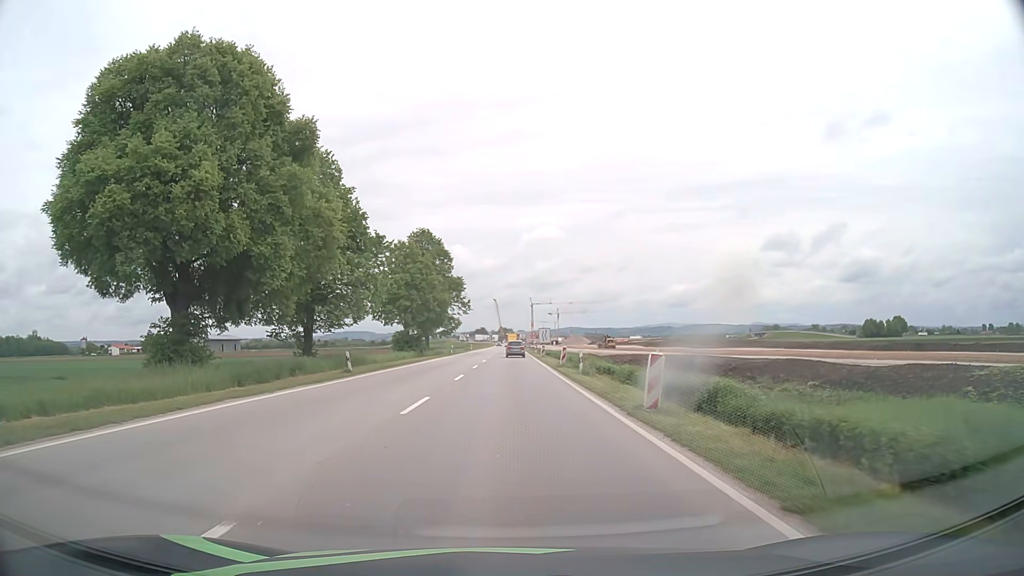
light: Day
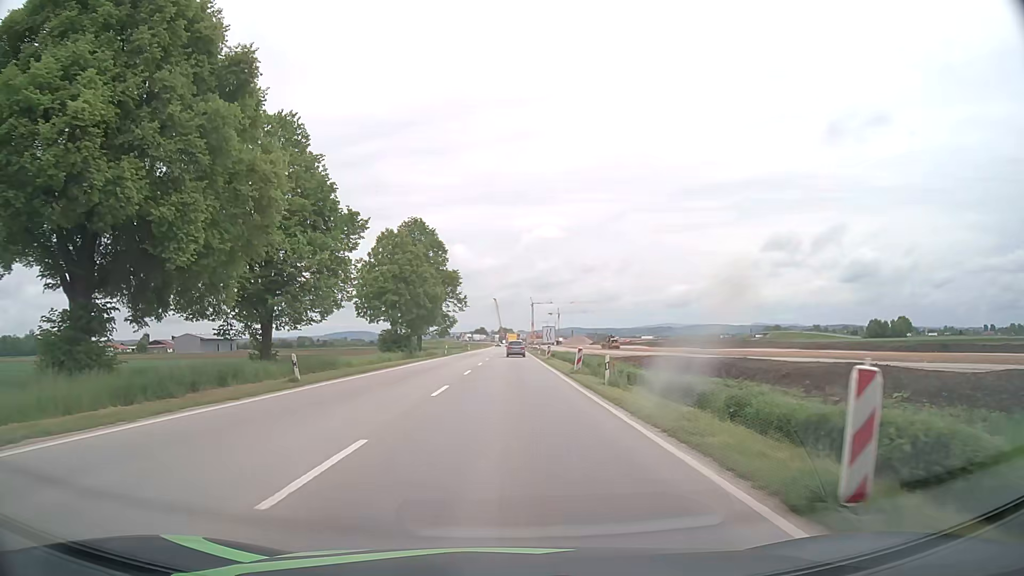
(0.0, +7.6) m; 0°
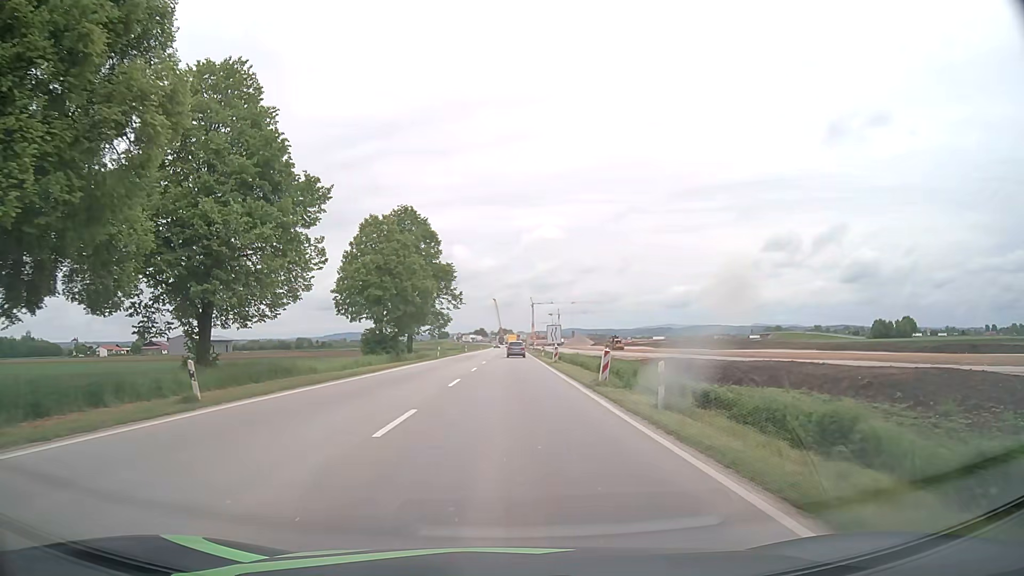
(0.0, +7.6) m; 0°
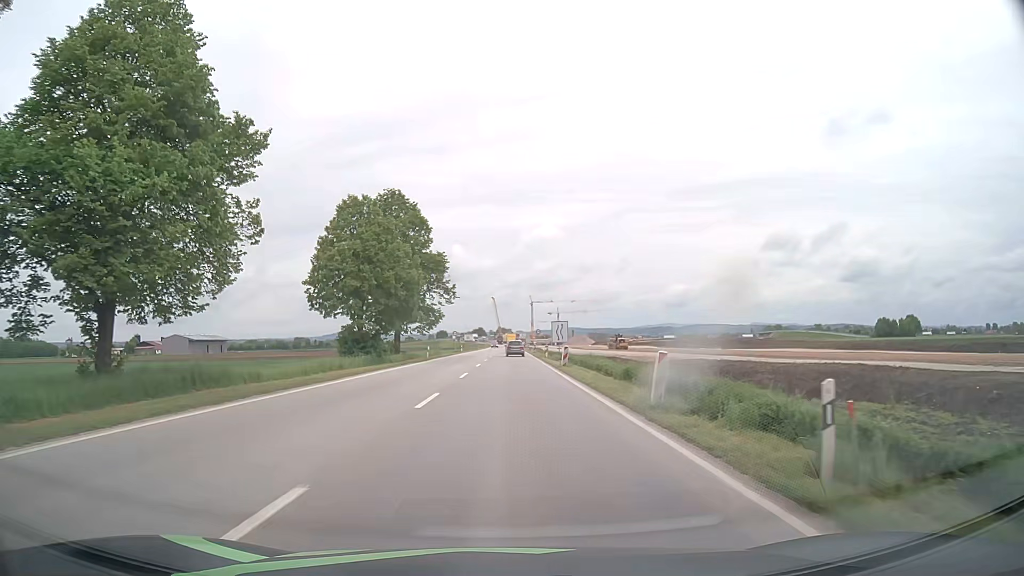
(0.0, +7.6) m; 0°
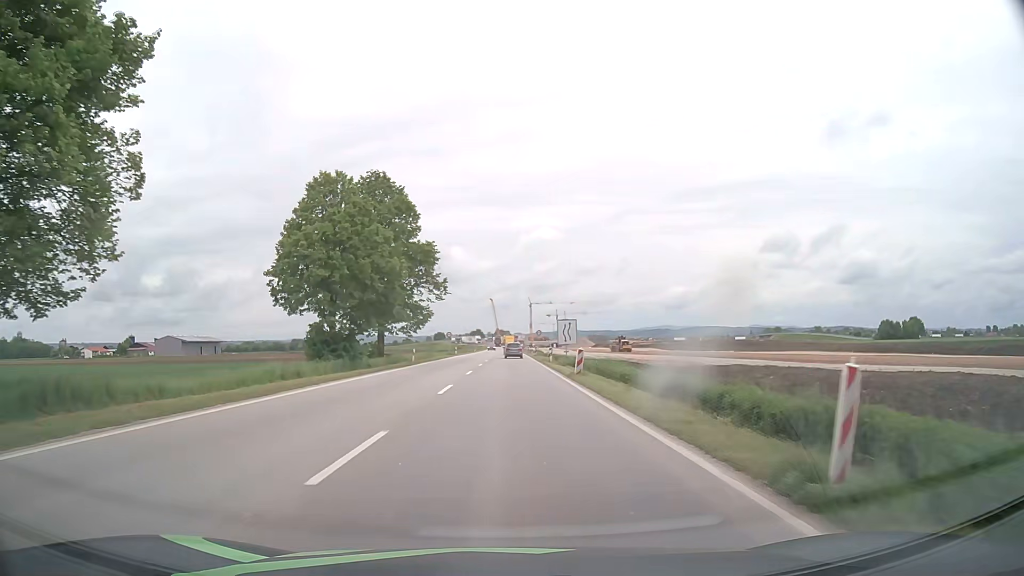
(0.0, +7.6) m; 0°
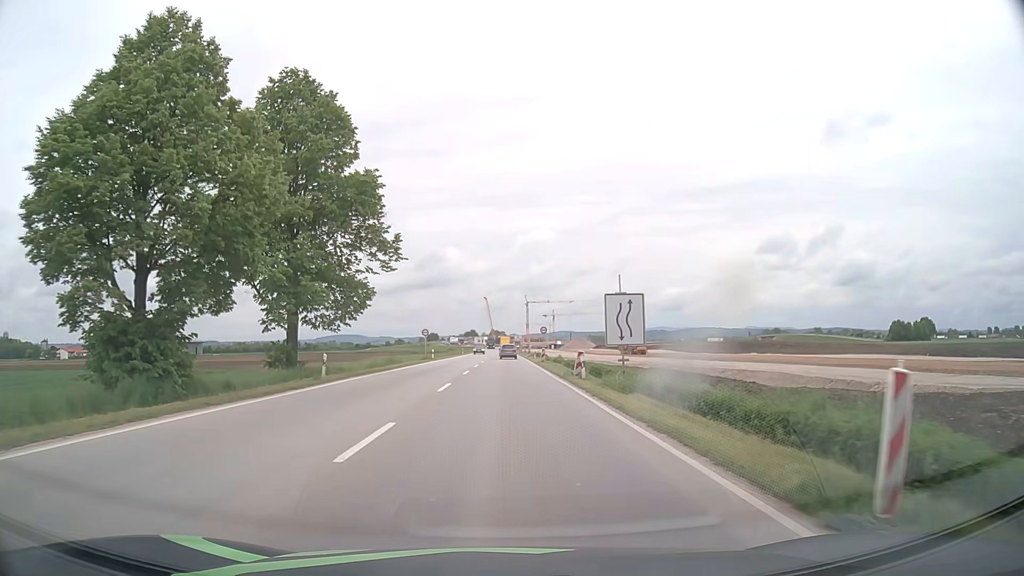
(+0.1, +22.8) m; +1°
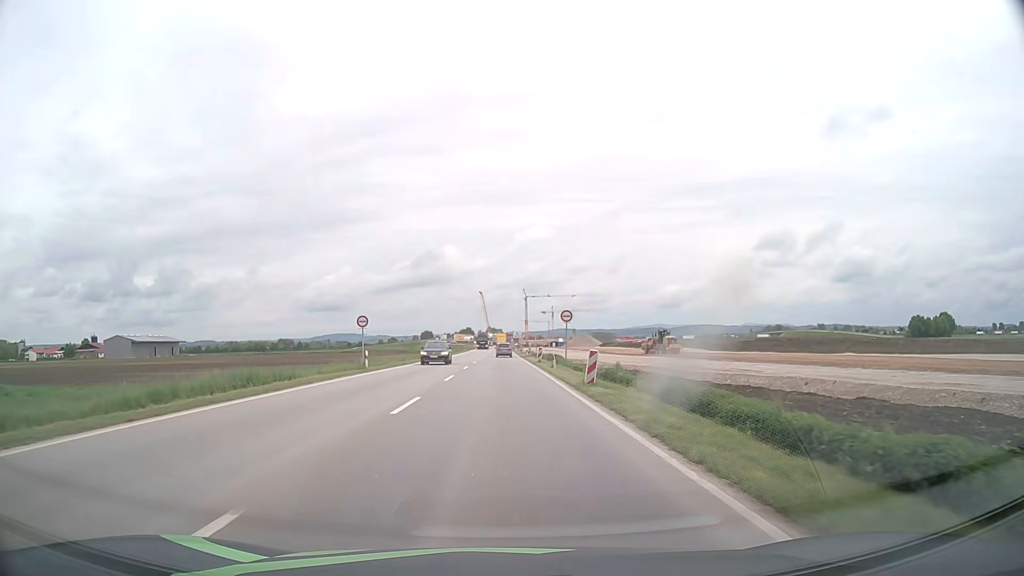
(+0.1, +30.5) m; 0°
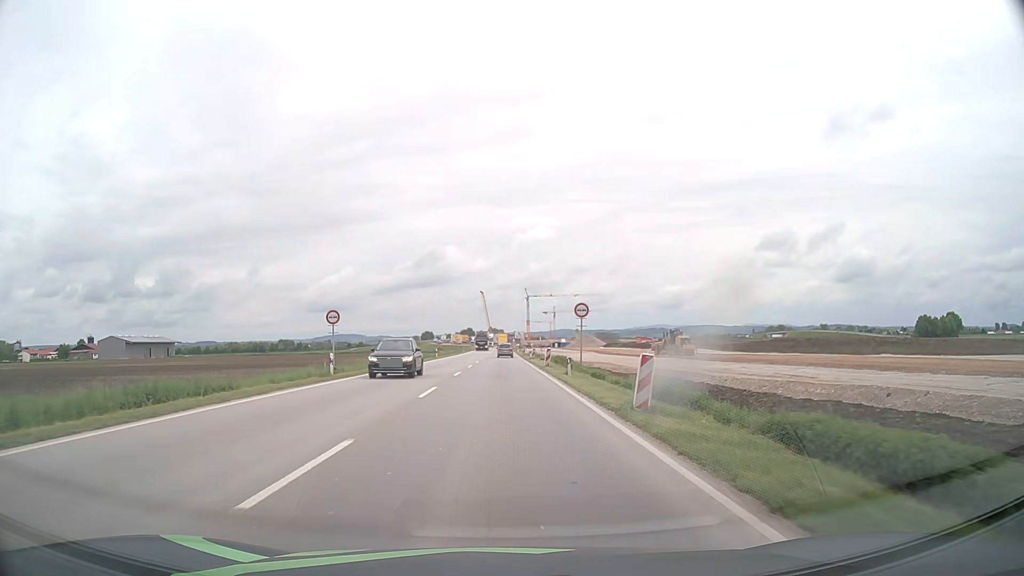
(0.0, +7.6) m; 0°
(0, +10) (0, +20) (0, +30) (0, +40) (0, +50) (0, +60) (0, +70) (0, +80) (0, +90) (0, +100) m
